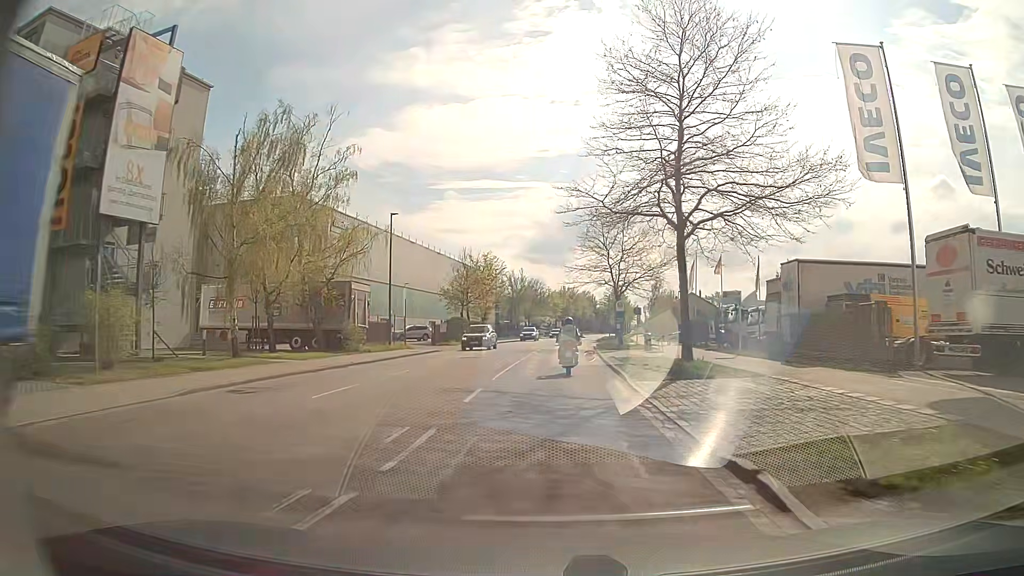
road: residential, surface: asphalt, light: Day
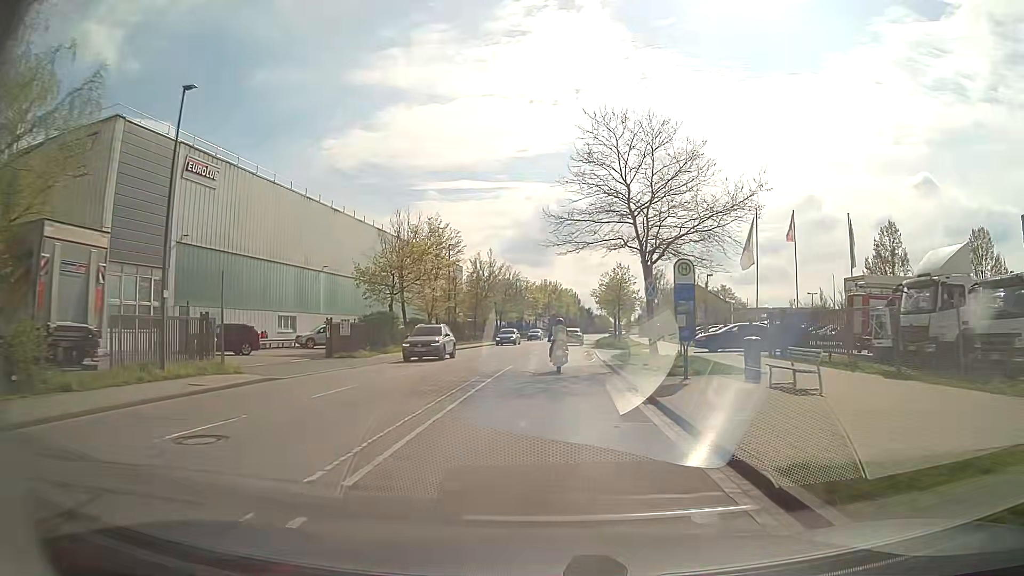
(+0.5, +23.6) m; +3°
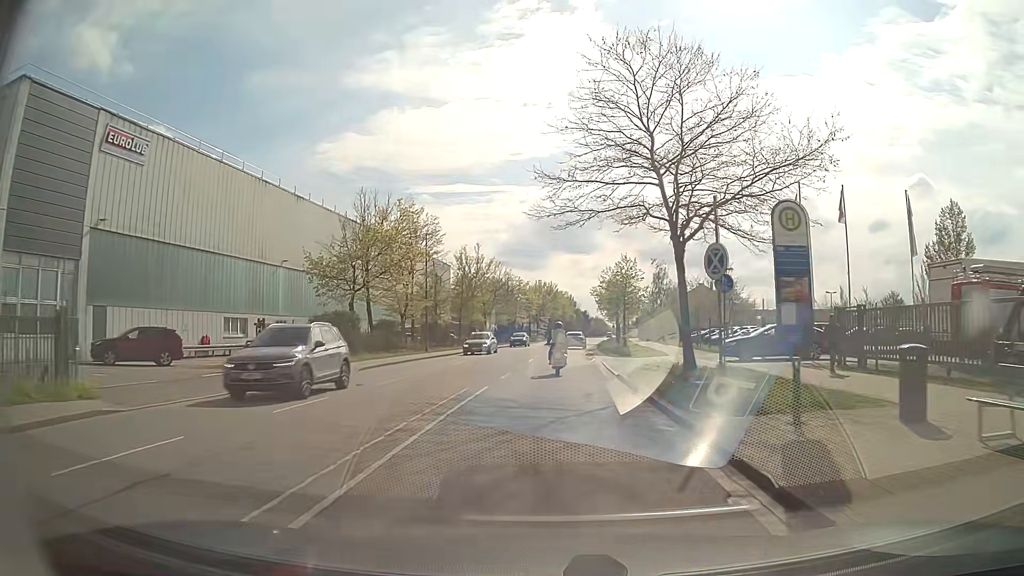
(0.0, +8.0) m; 0°
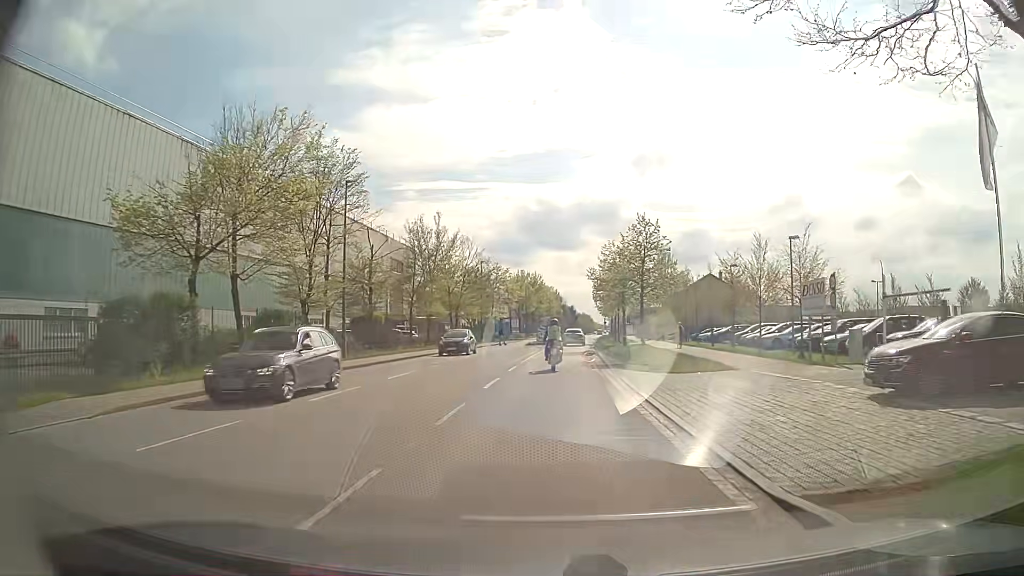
(+0.1, +16.3) m; +1°
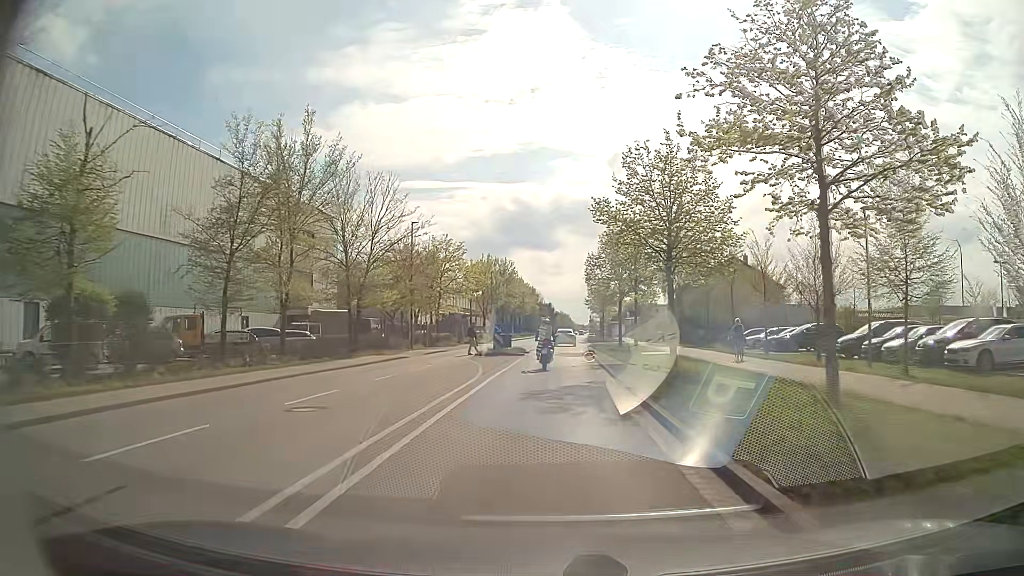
(+0.6, +24.8) m; +2°
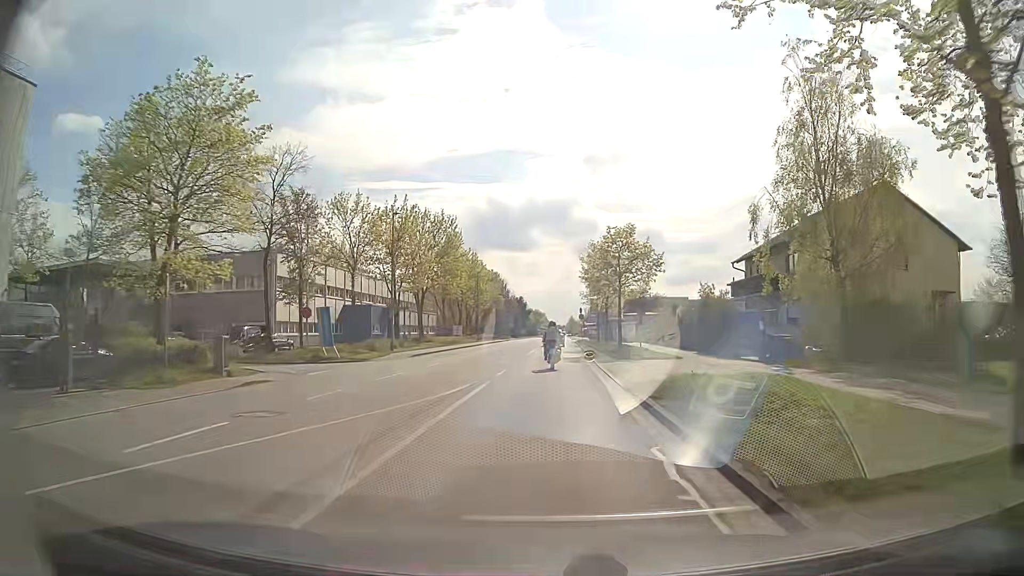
(+0.7, +41.0) m; +1°
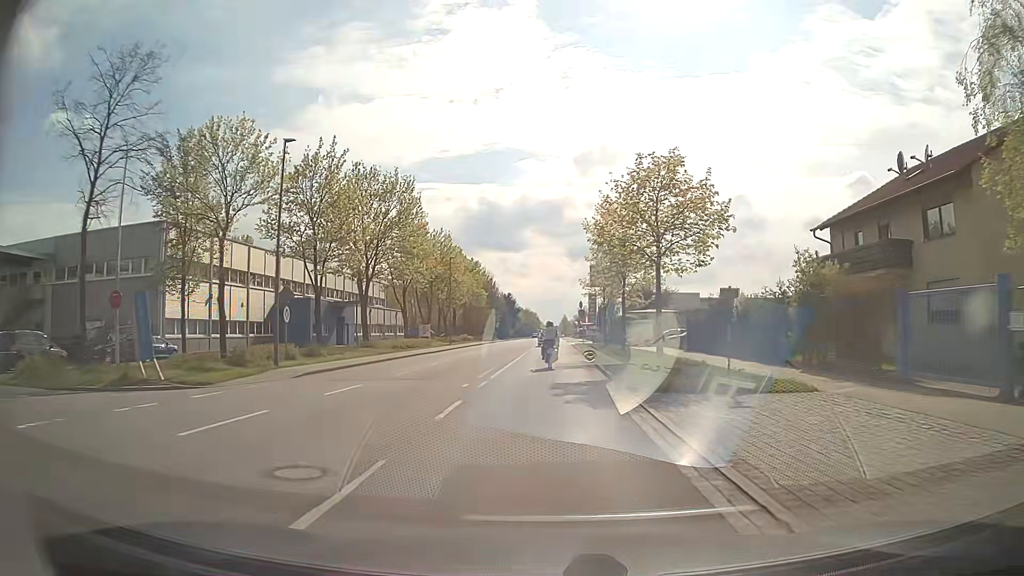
(+0.3, +16.4) m; +2°
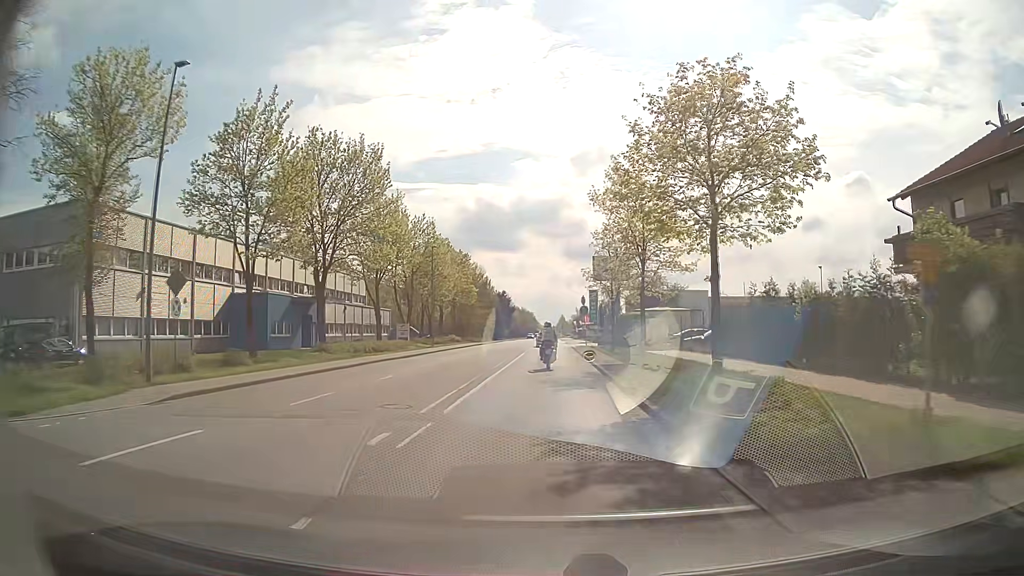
(0.0, +8.3) m; 0°
